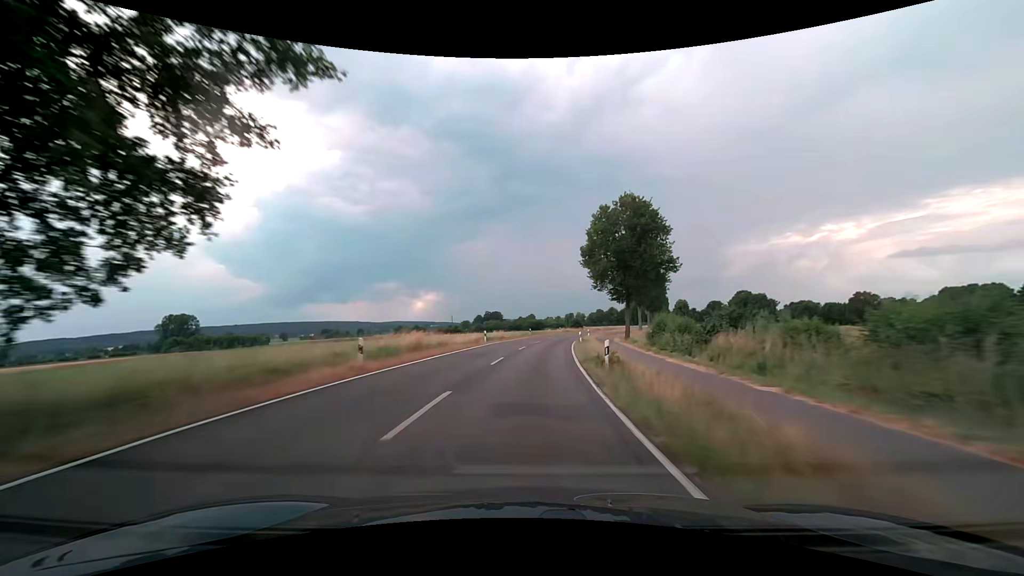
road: secondary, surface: asphalt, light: Day
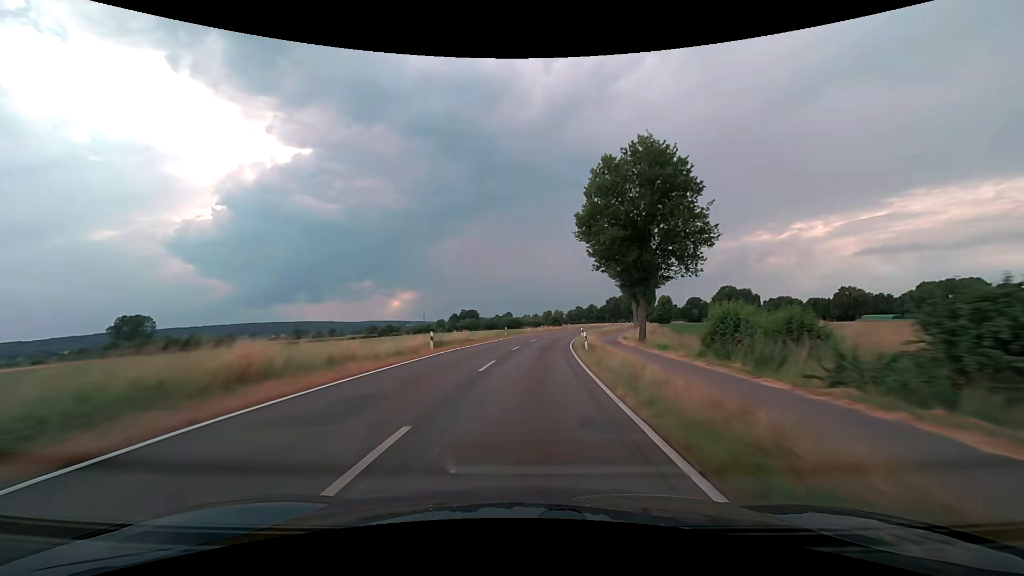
(+0.3, +15.3) m; +2°
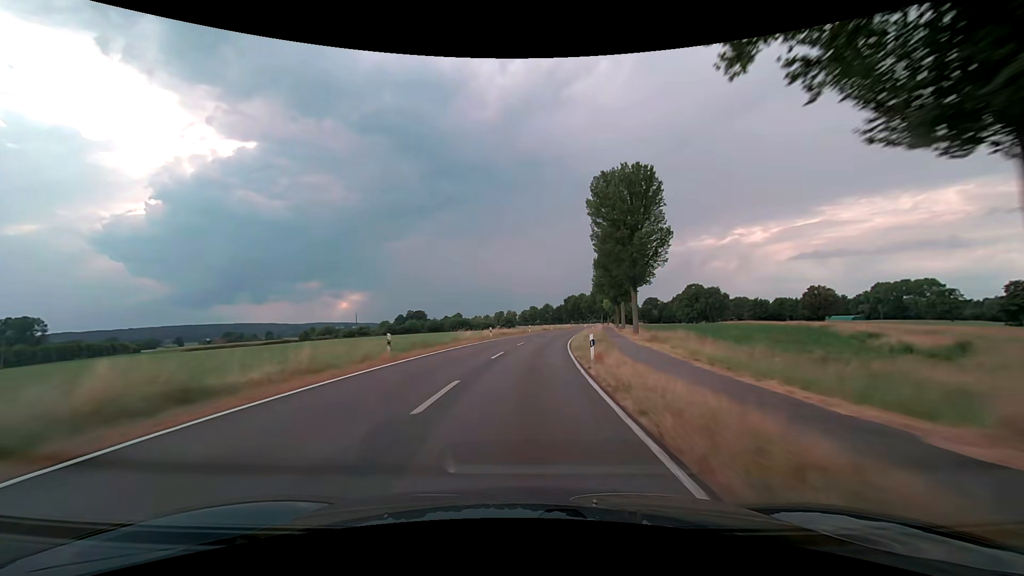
(+1.5, +30.8) m; +6°
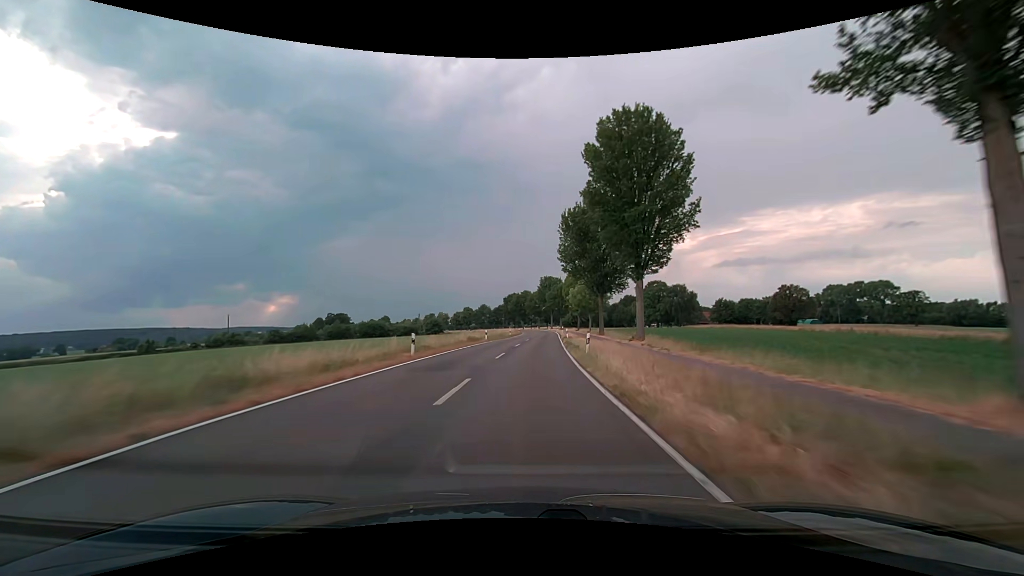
(+2.9, +46.6) m; +7°
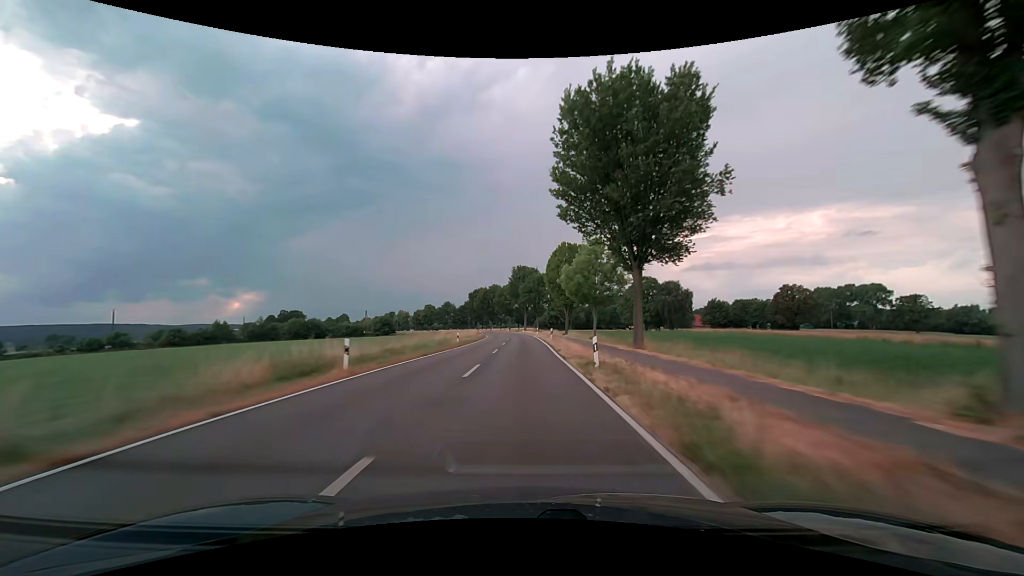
(+1.0, +31.3) m; +3°
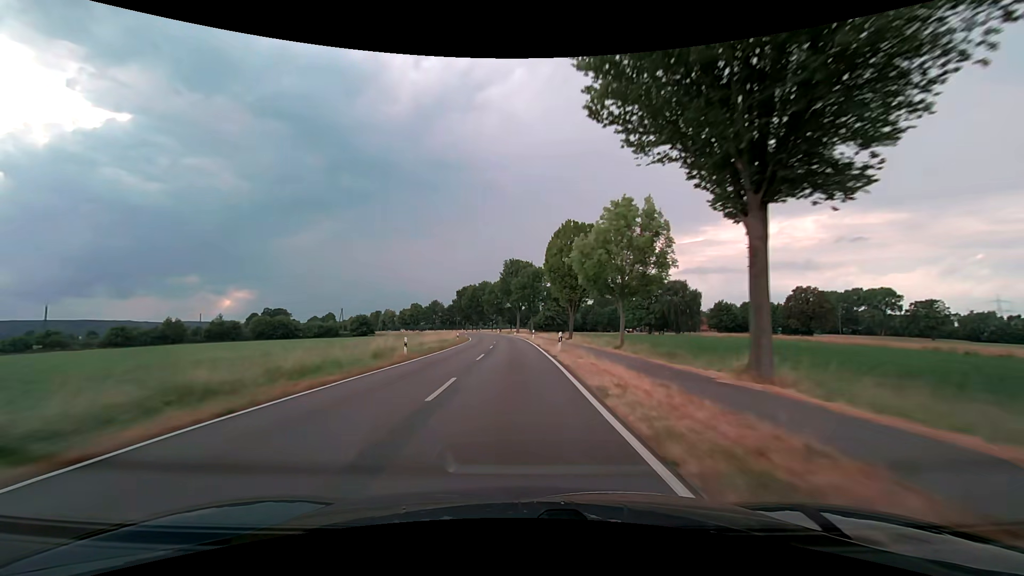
(+0.1, +15.7) m; +1°
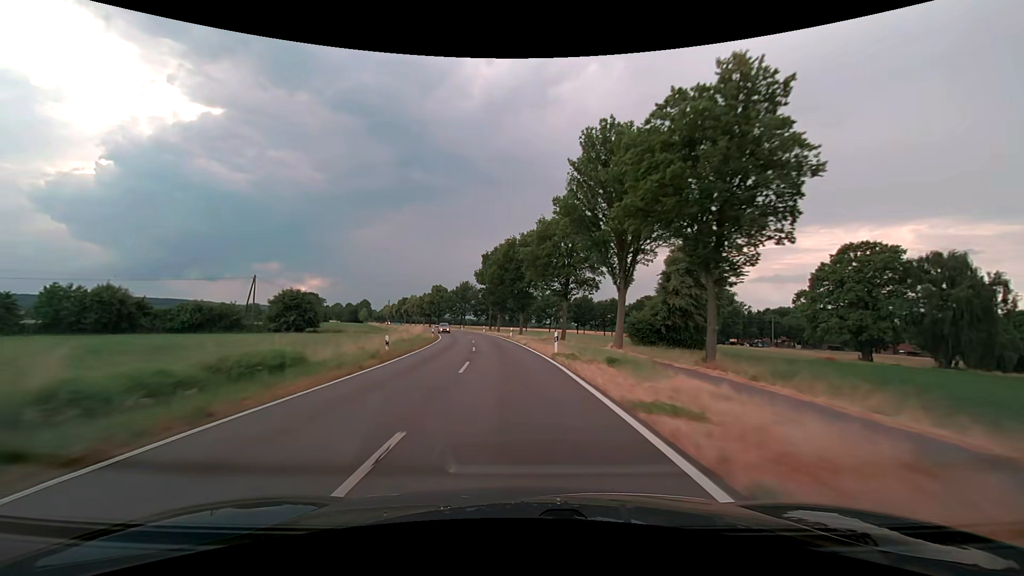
(-3.5, +78.8) m; -7°
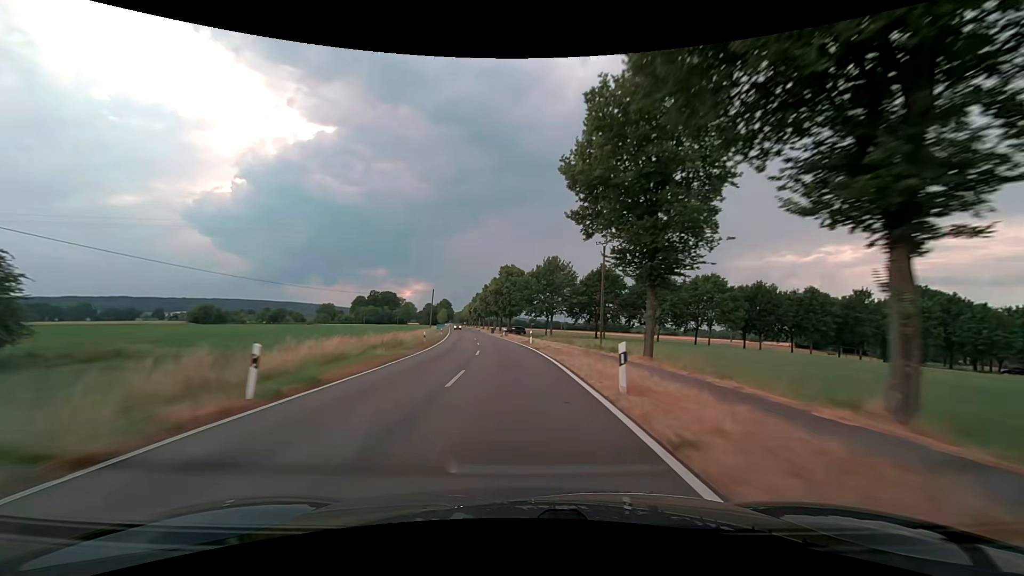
(-5.7, +62.8) m; -11°
(0, +10) (0, +20) (-1, +30) (-2, +40) (-3, +50) (-4, +60) (-5, +70) (-7, +80) (-8, +90) (-10, +99) m
